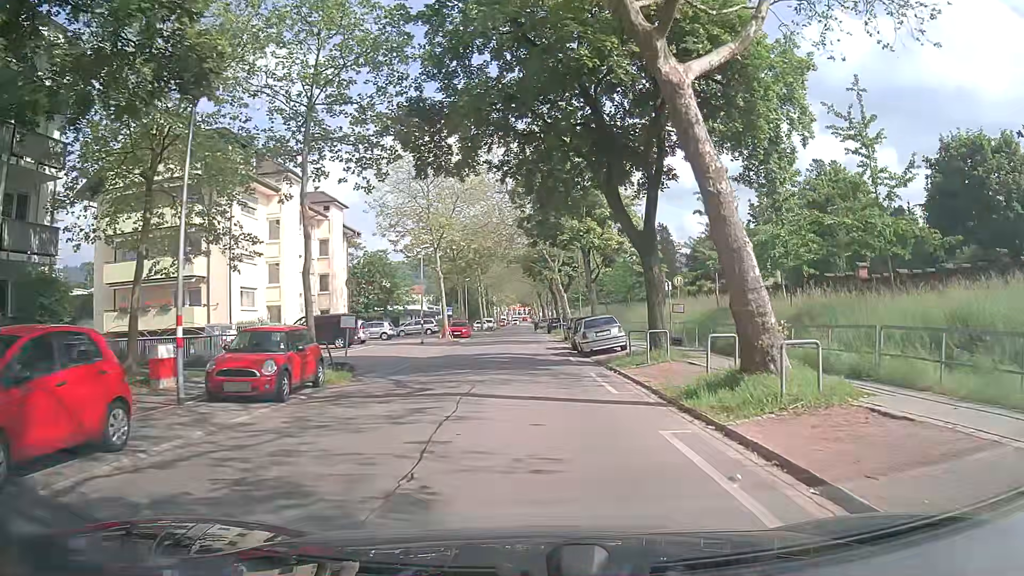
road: residential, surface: asphalt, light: Day
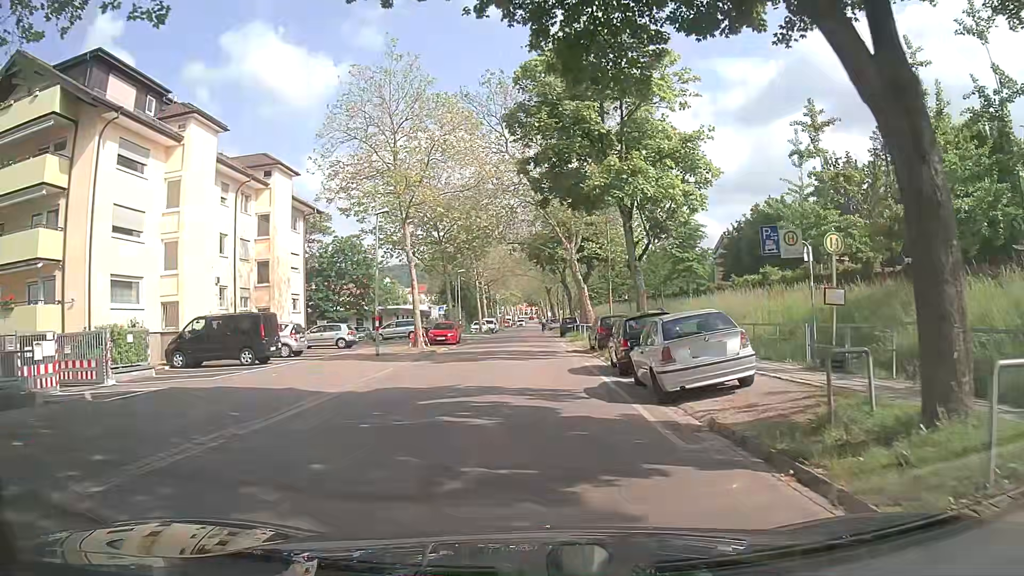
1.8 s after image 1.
(0.0, +14.1) m; 0°
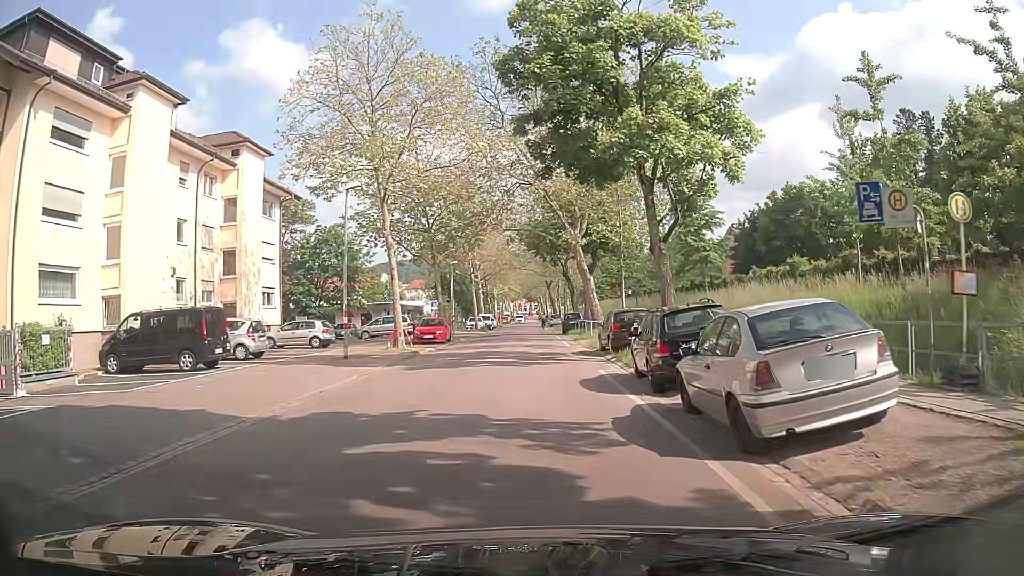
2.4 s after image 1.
(0.0, +4.7) m; -1°
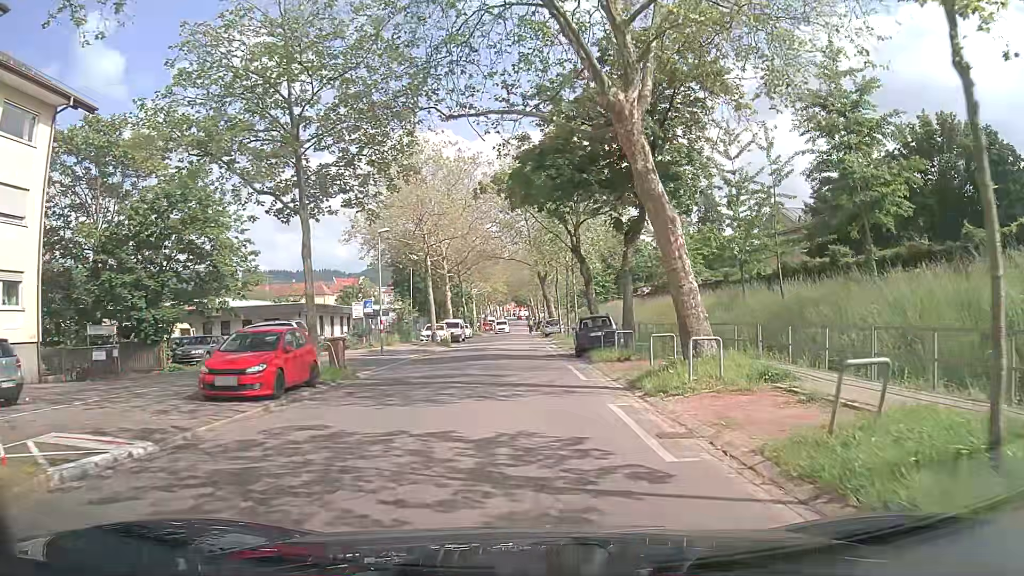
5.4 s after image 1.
(+0.4, +23.7) m; +2°
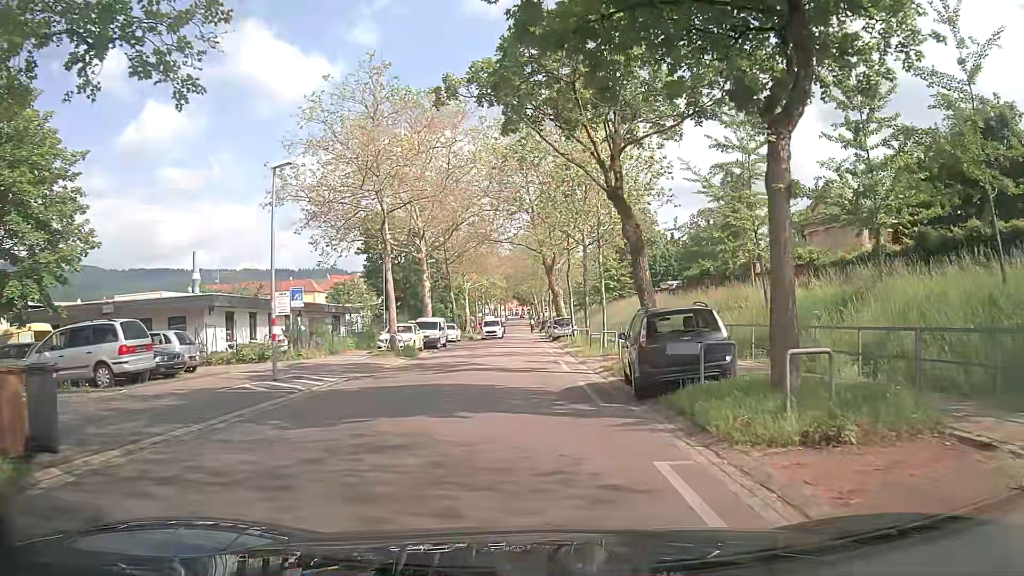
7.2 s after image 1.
(-0.1, +14.0) m; 0°
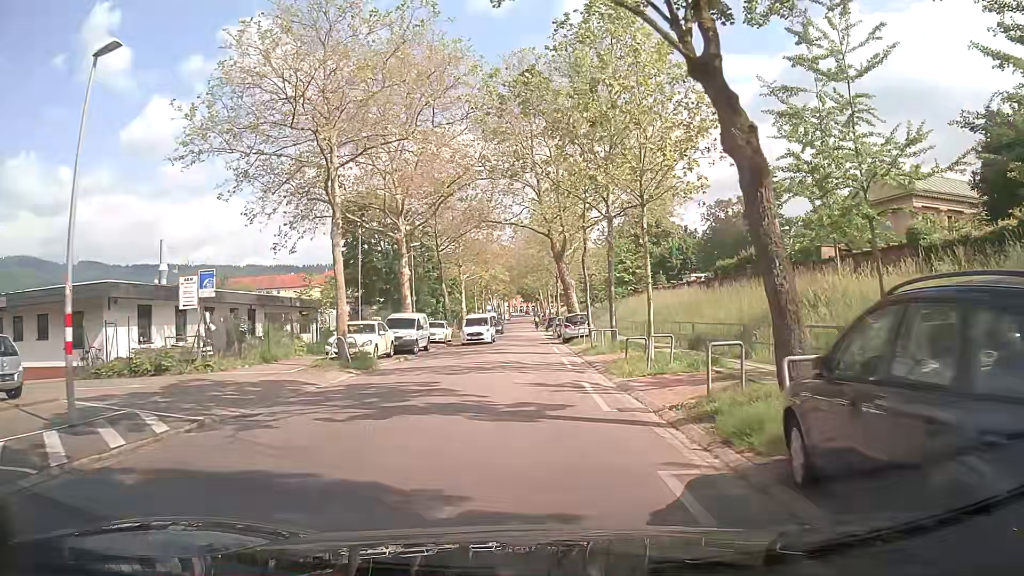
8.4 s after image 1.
(-0.2, +9.2) m; 0°
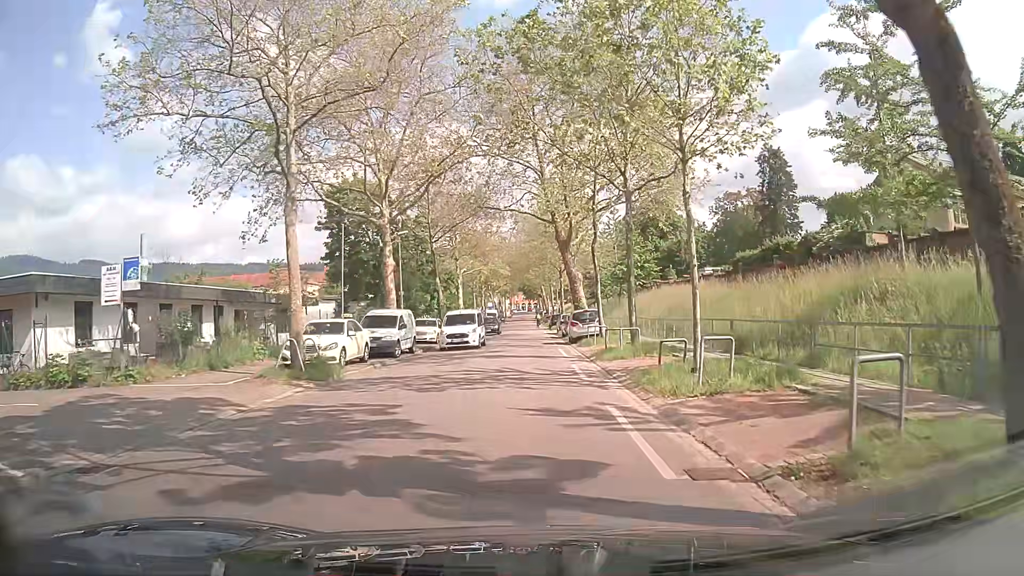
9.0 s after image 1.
(-0.1, +4.6) m; -2°
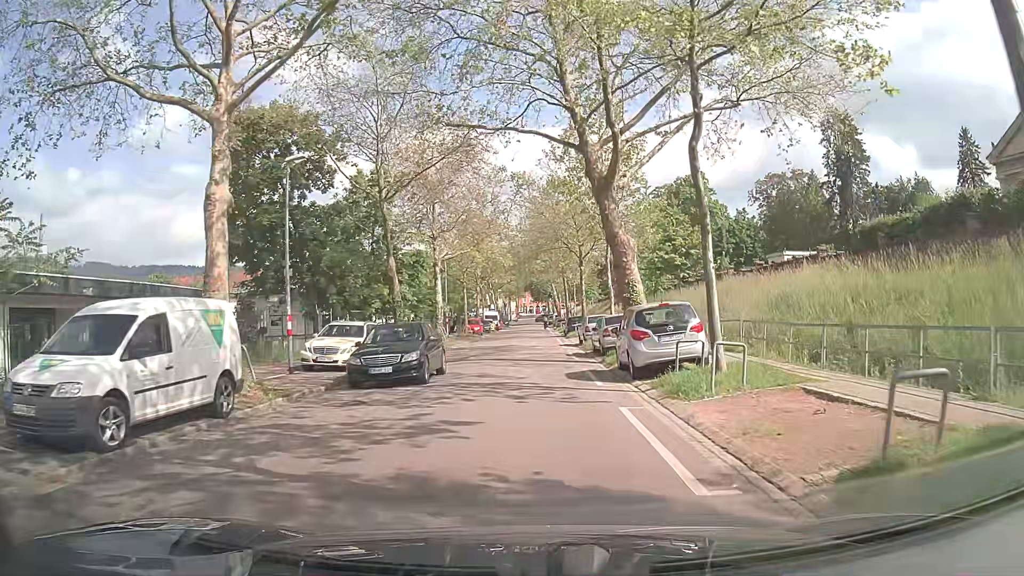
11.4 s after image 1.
(+0.1, +18.5) m; +1°
(0, +10) (0, +20) (-1, +30) (-1, +40) (-1, +50) (-1, +60) (-1, +70) (-1, +80) (-1, +90) (-1, +100) m
